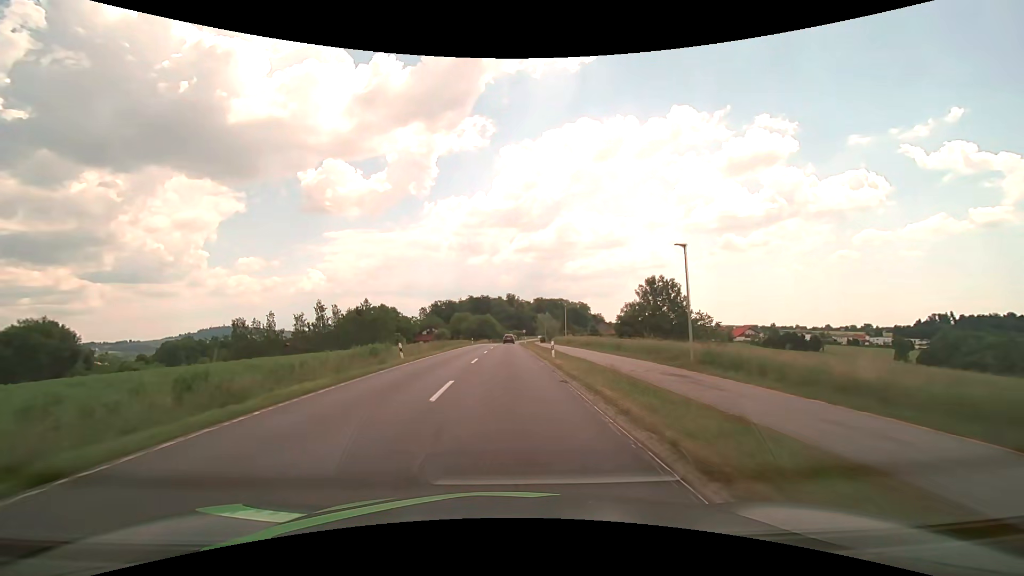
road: secondary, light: Day
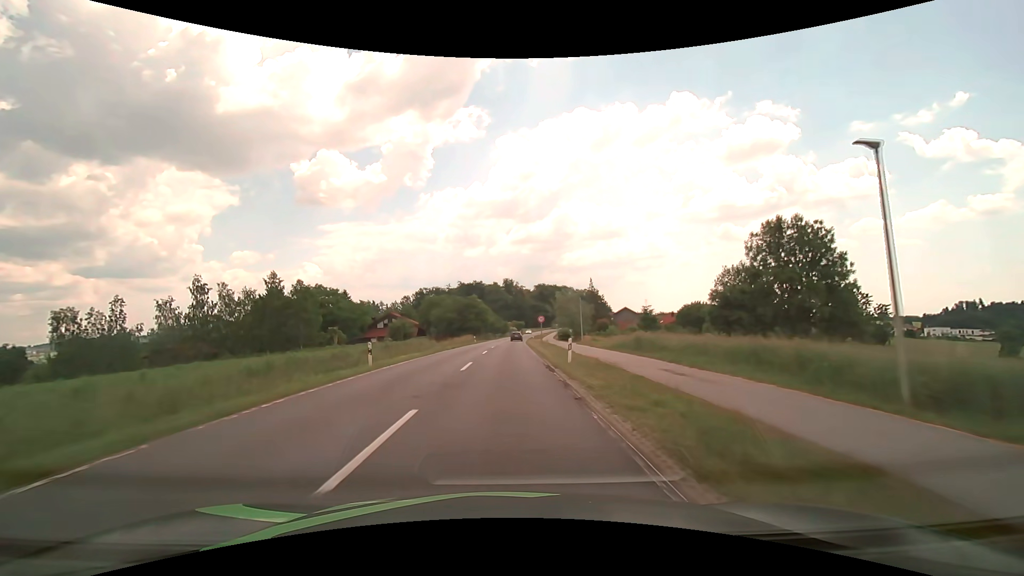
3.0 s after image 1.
(+0.1, +54.2) m; 0°
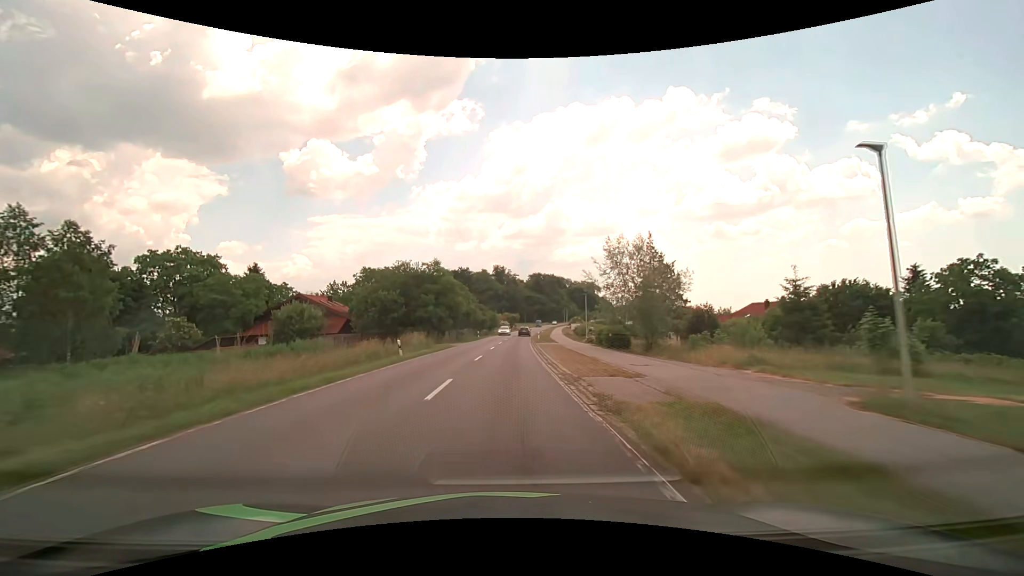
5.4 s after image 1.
(+0.1, +43.5) m; +1°
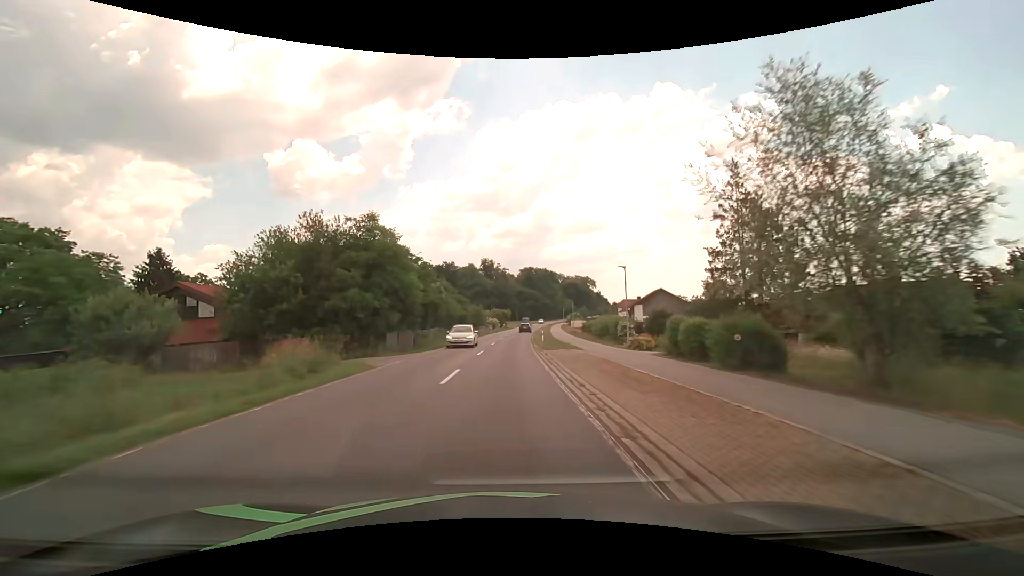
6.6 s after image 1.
(+0.3, +21.8) m; +1°
